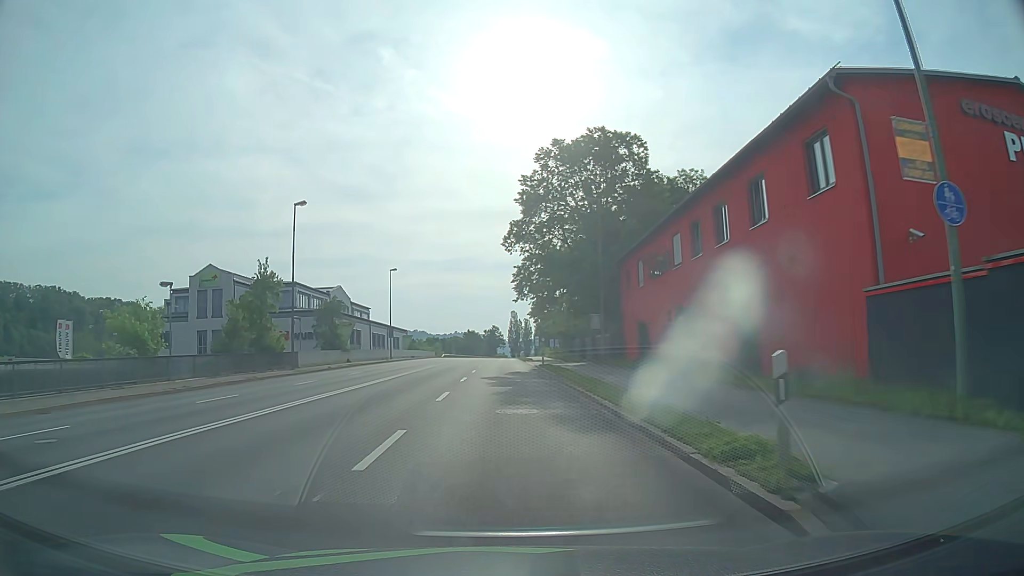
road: primary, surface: asphalt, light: Day
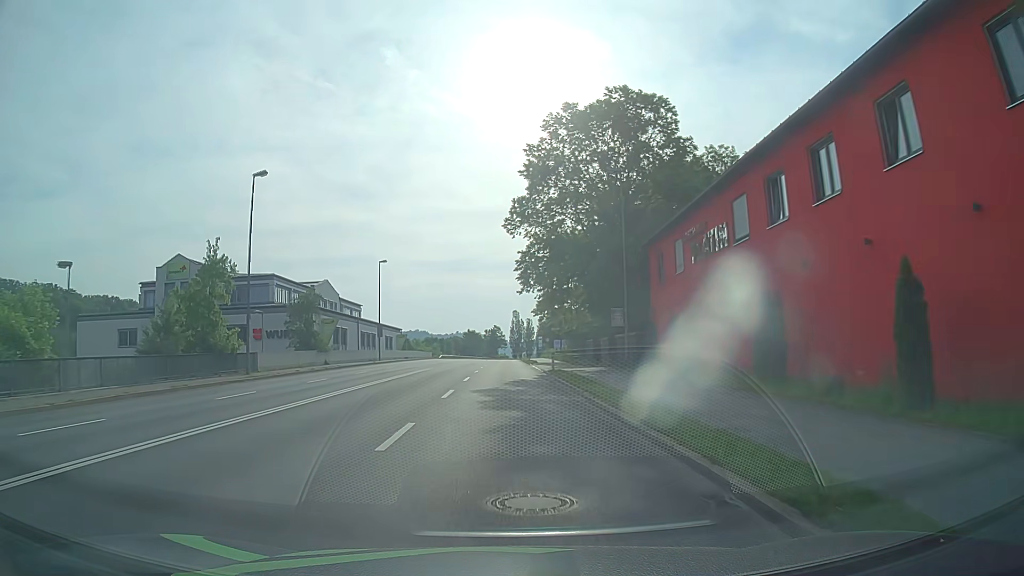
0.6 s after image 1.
(0.0, +7.7) m; 0°
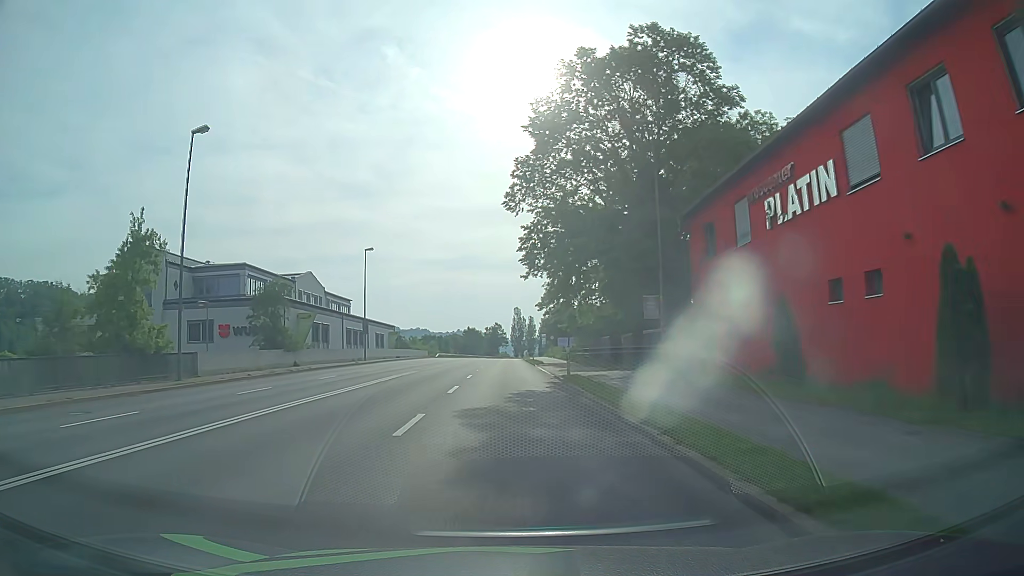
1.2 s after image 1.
(0.0, +7.7) m; 0°
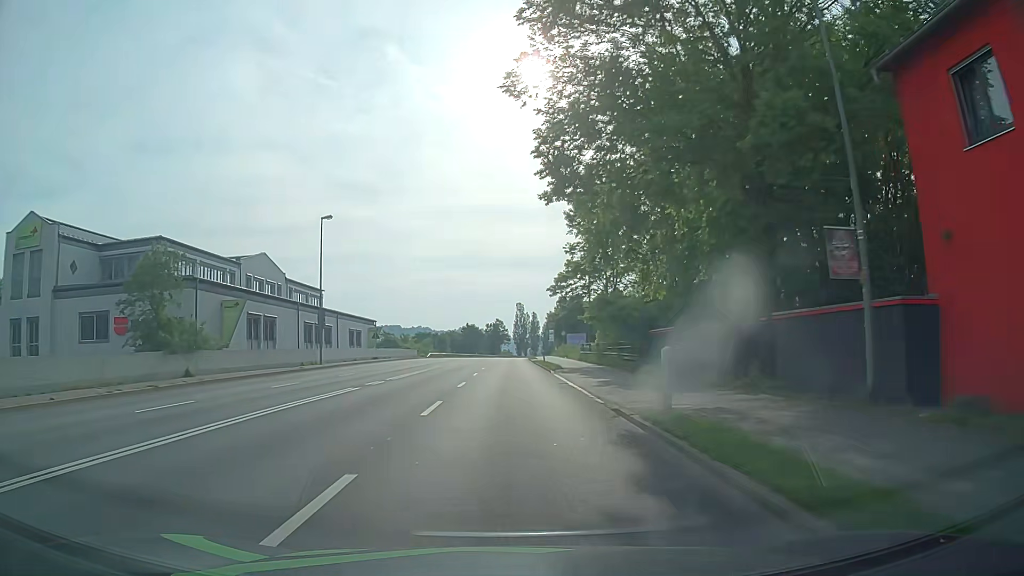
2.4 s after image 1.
(0.0, +15.4) m; 0°
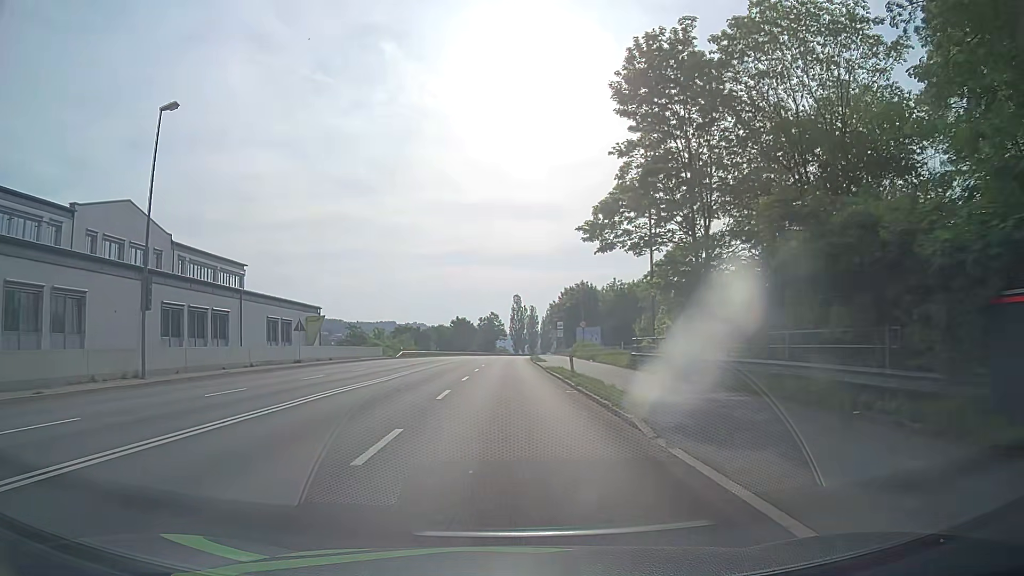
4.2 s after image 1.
(0.0, +23.4) m; 0°
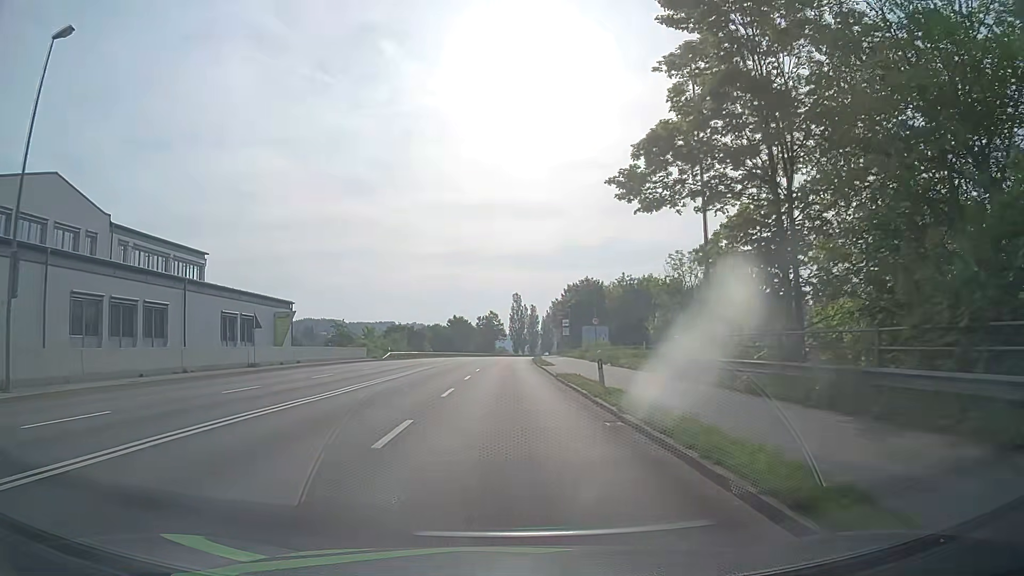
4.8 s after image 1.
(0.0, +7.8) m; 0°
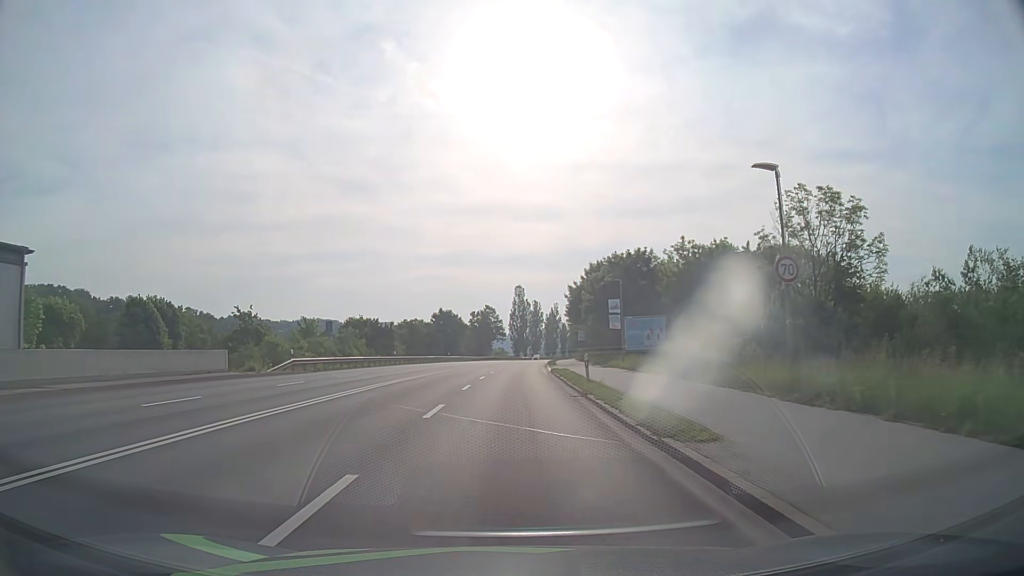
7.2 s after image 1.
(+0.2, +32.0) m; +1°
